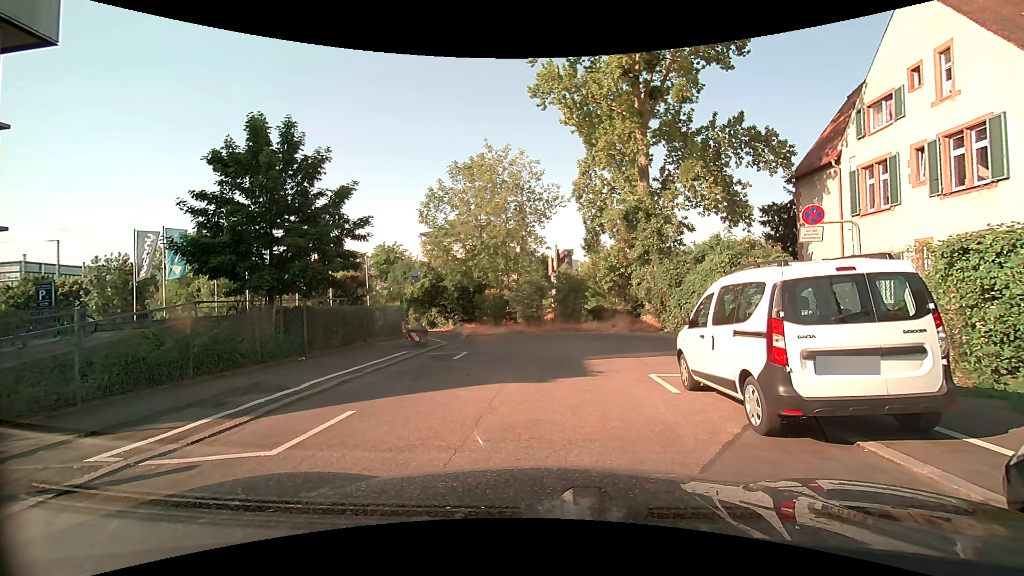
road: residential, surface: asphalt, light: Day
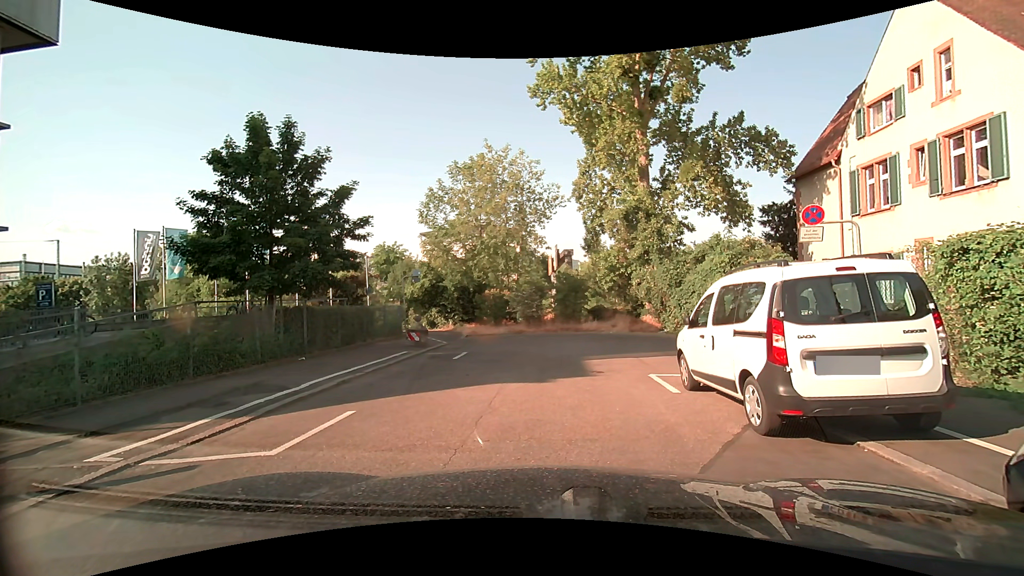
(0.0, 0.0) m; 0°
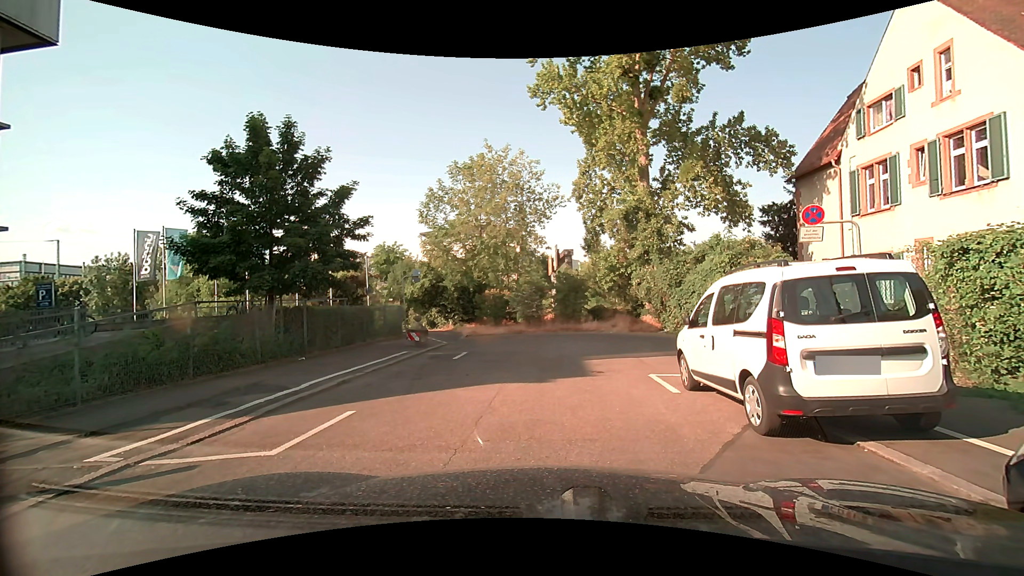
(0.0, 0.0) m; 0°
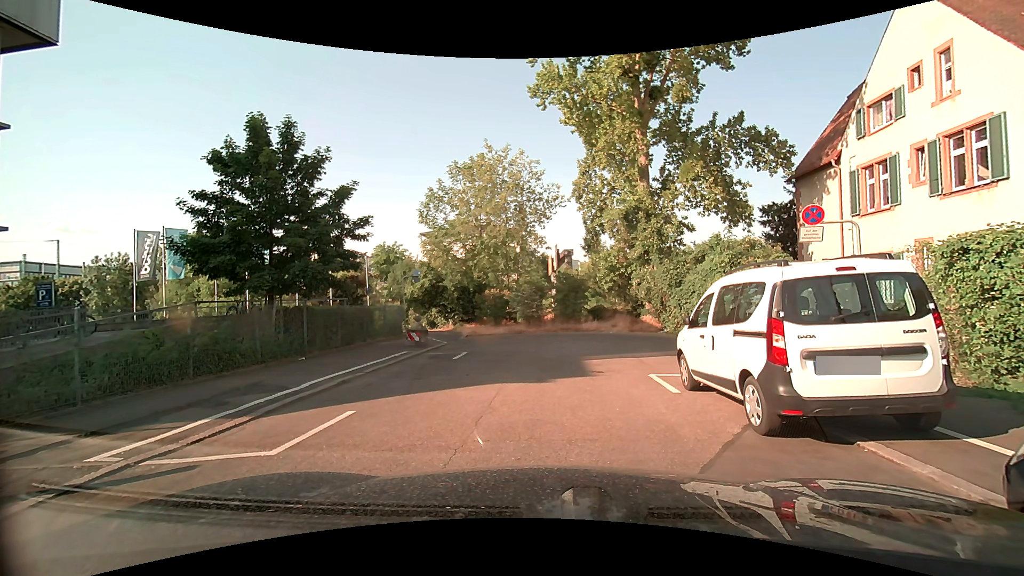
(0.0, 0.0) m; 0°
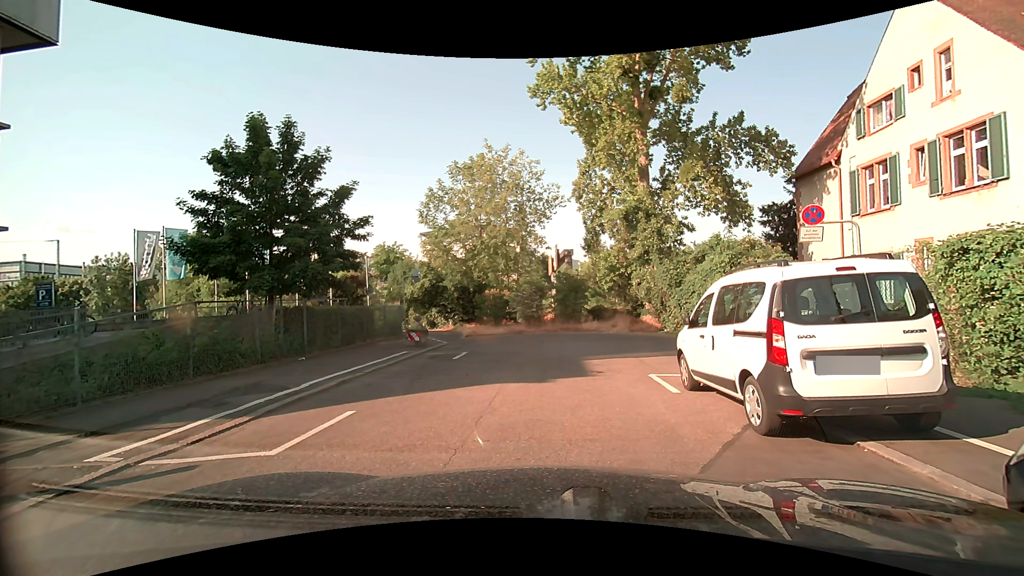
(0.0, 0.0) m; 0°
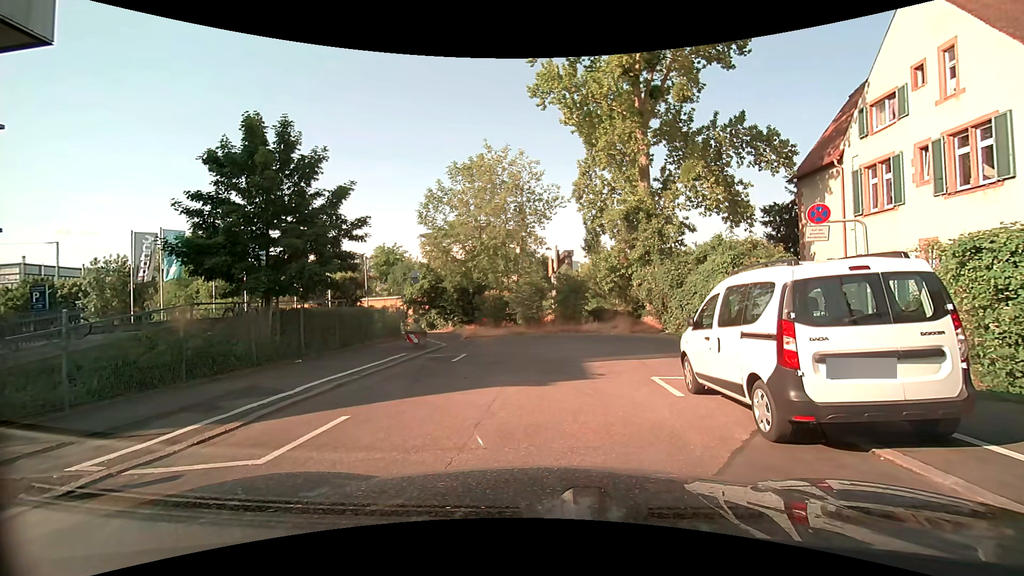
(0.0, +0.2) m; 0°
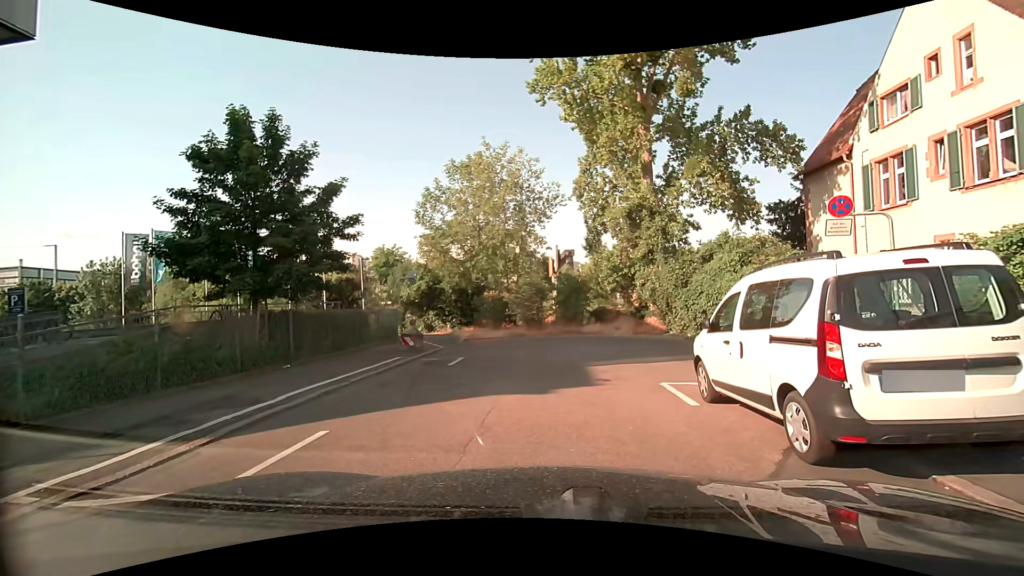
(0.0, +0.7) m; 0°
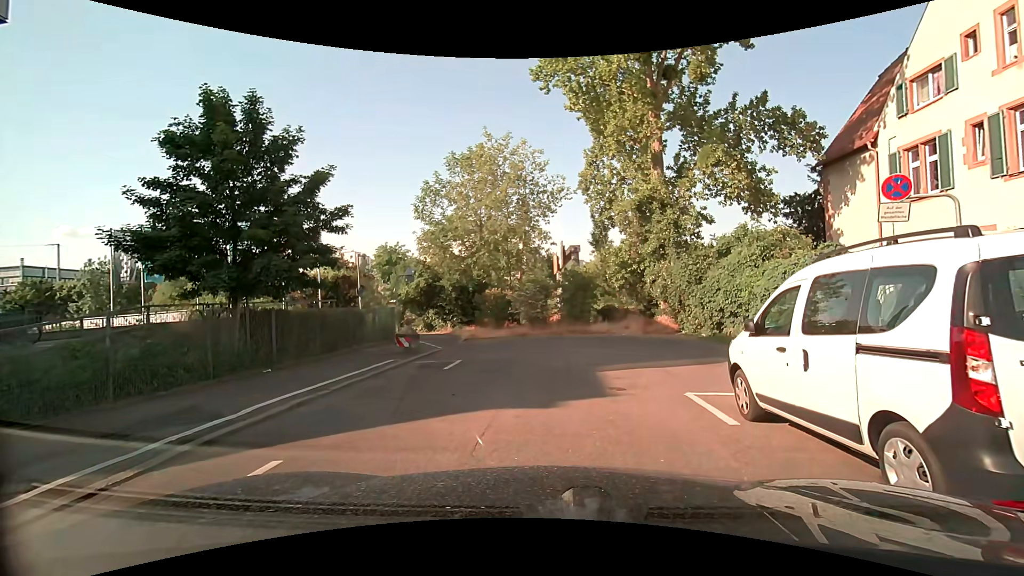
(0.0, +1.3) m; 0°
